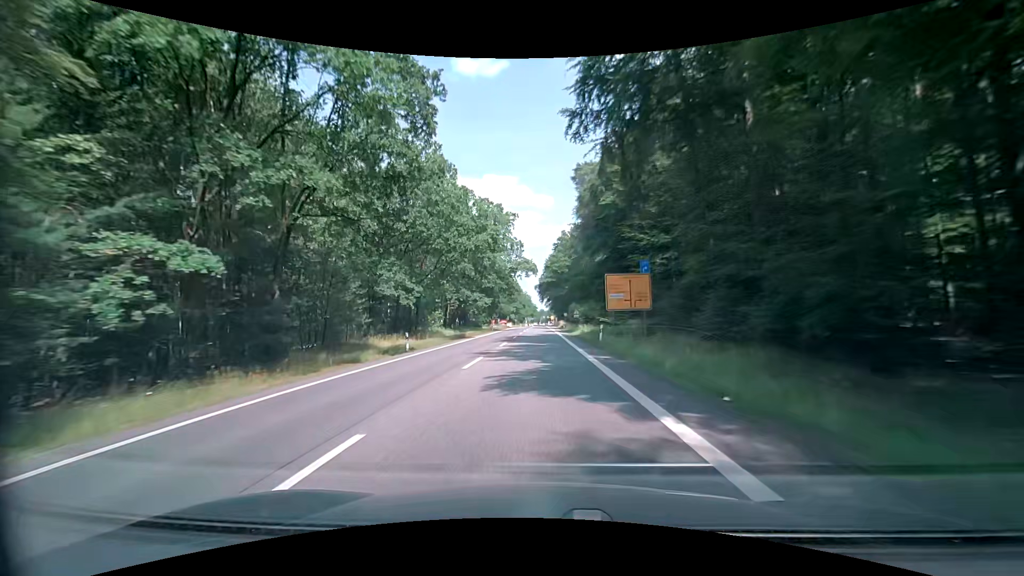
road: secondary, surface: asphalt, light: Day
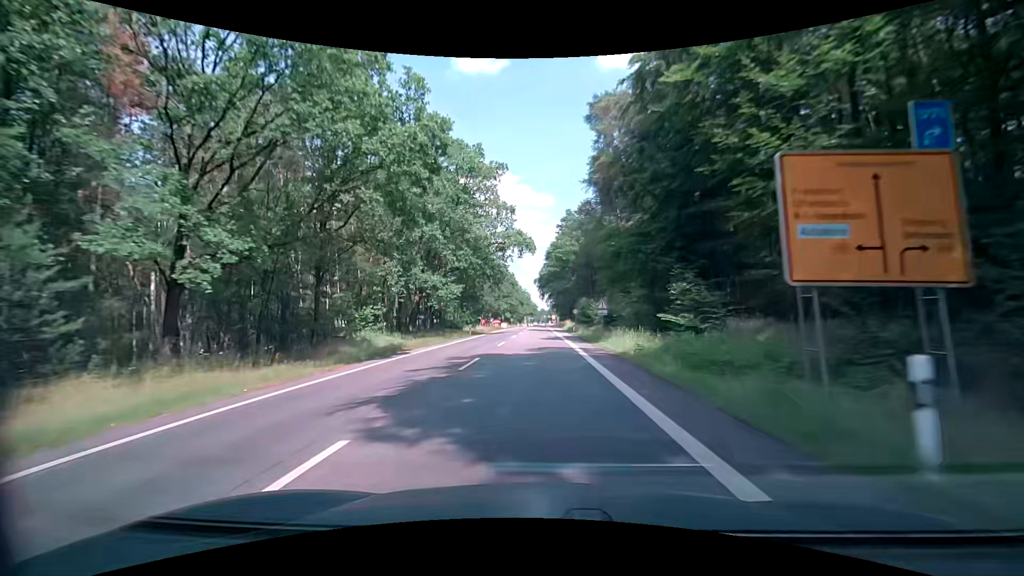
(0.0, +24.5) m; 0°
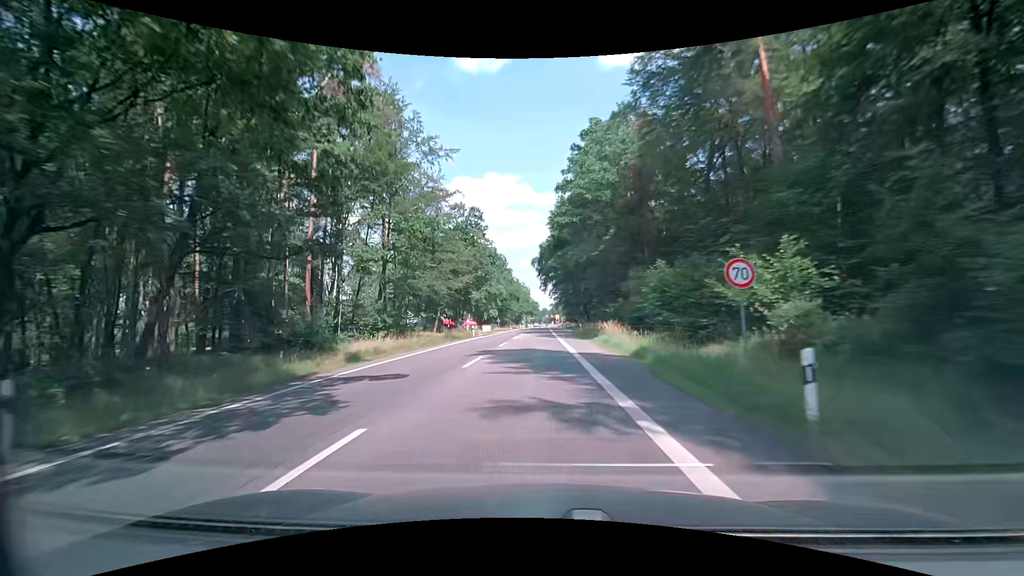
(-0.2, +47.8) m; 0°
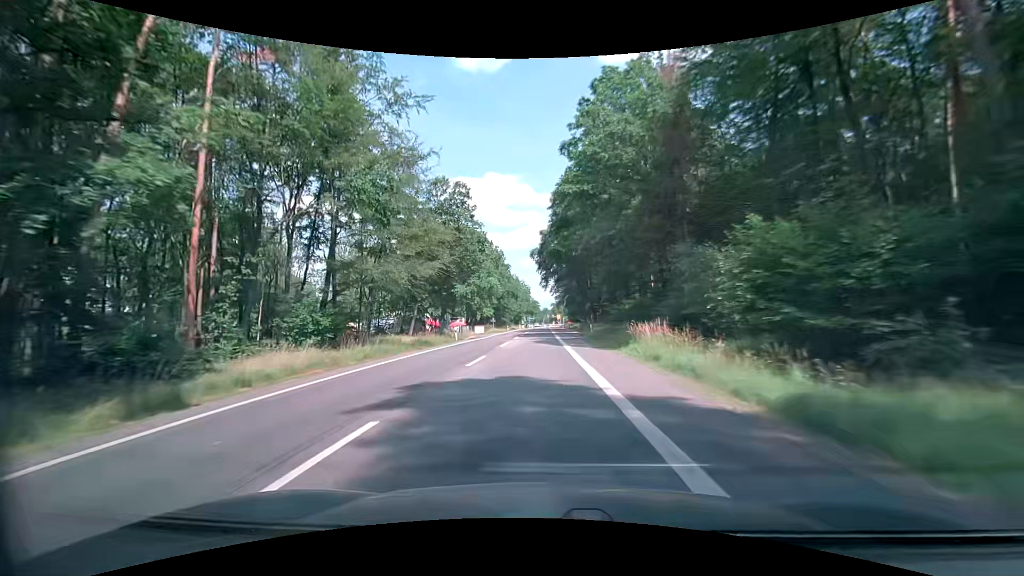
(-0.1, +11.7) m; 0°
(0, +10) (0, +20) (0, +30) (0, +40) (0, +50) (0, +60) (0, +70) (+1, +80) (+1, +90) (+2, +100) m
